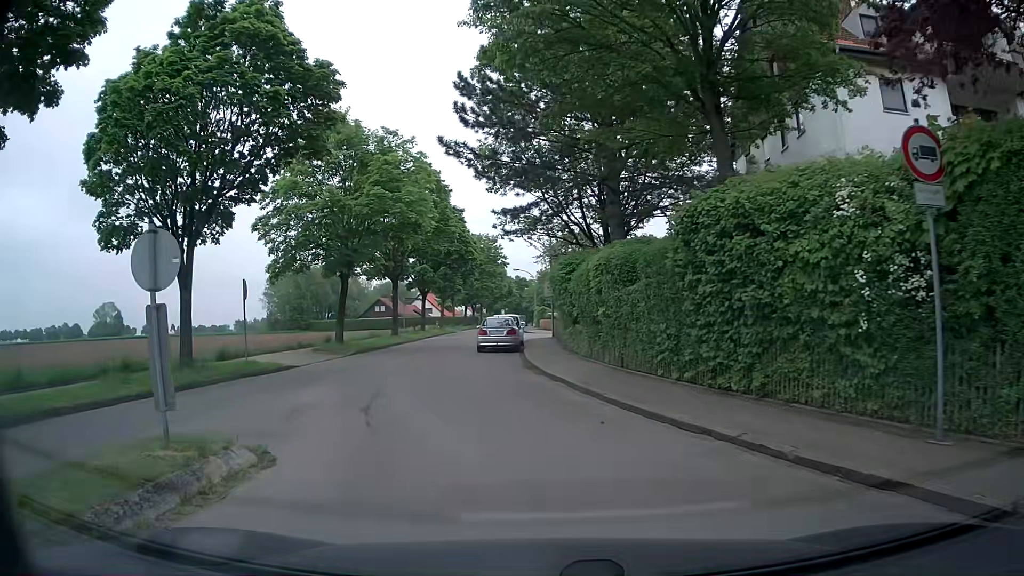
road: residential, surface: asphalt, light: Day
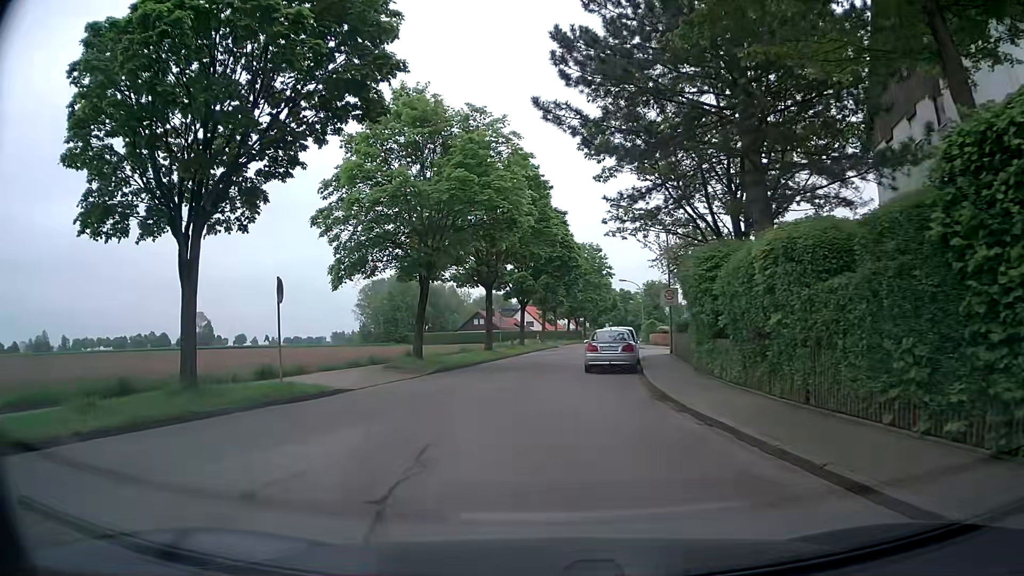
(-0.5, +5.2) m; -10°
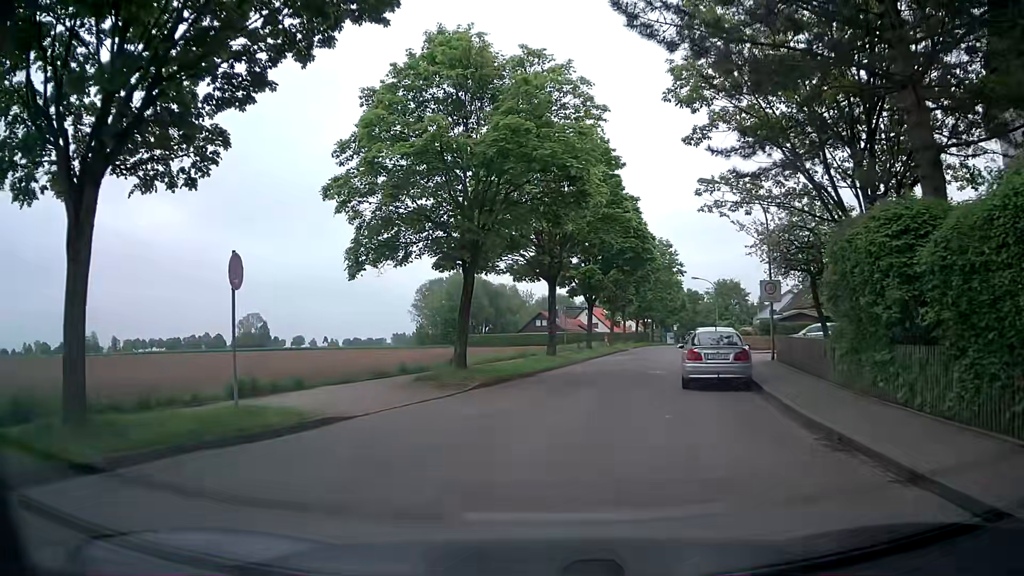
(-0.2, +5.8) m; -5°
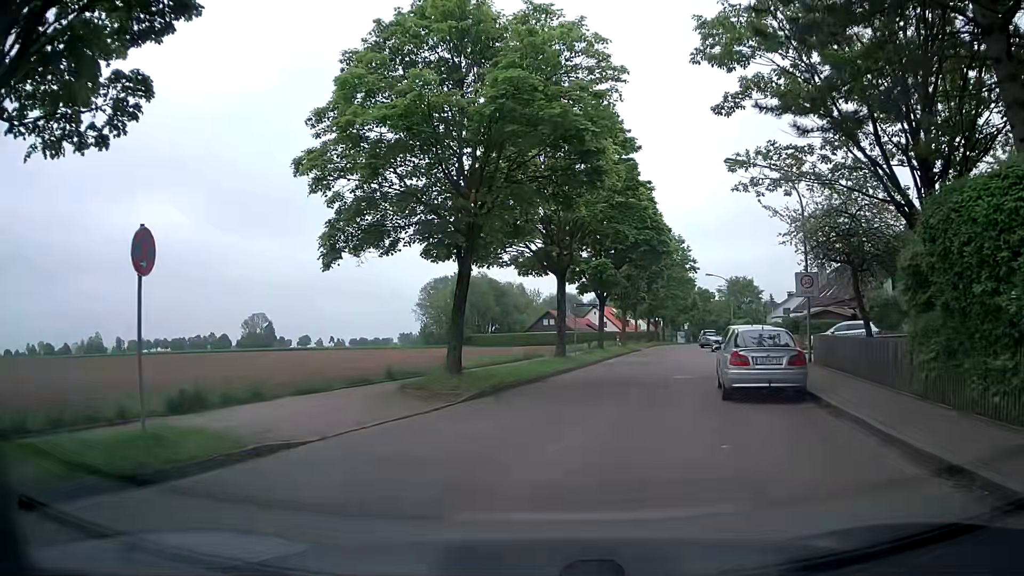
(0.0, +3.0) m; +1°
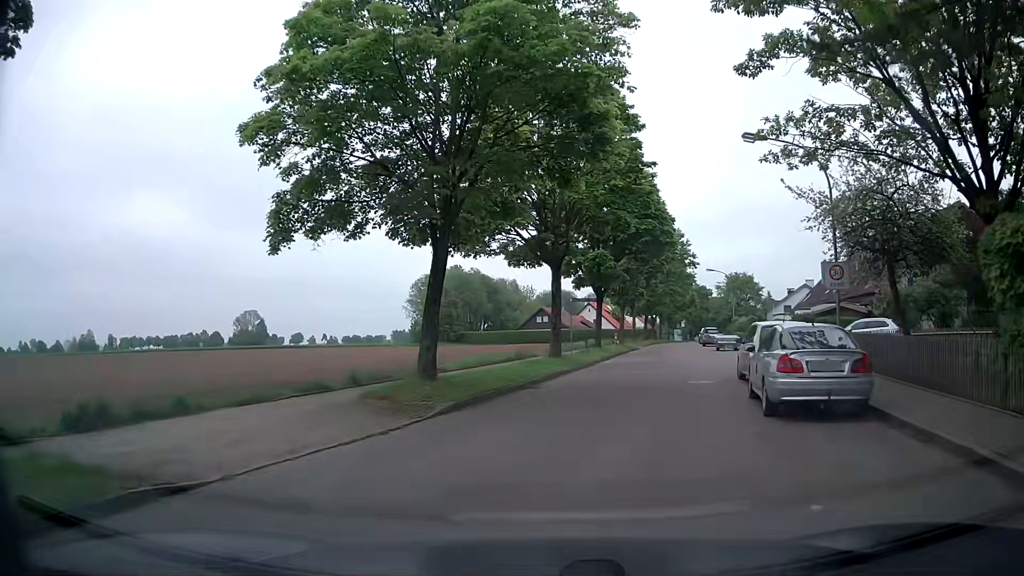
(0.0, +3.0) m; -1°
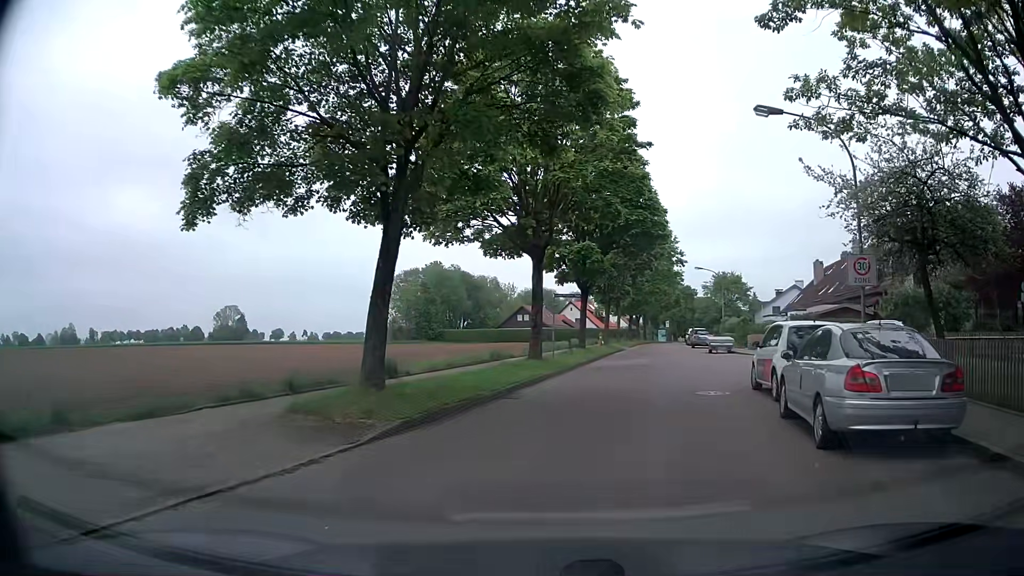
(+0.1, +2.9) m; +1°
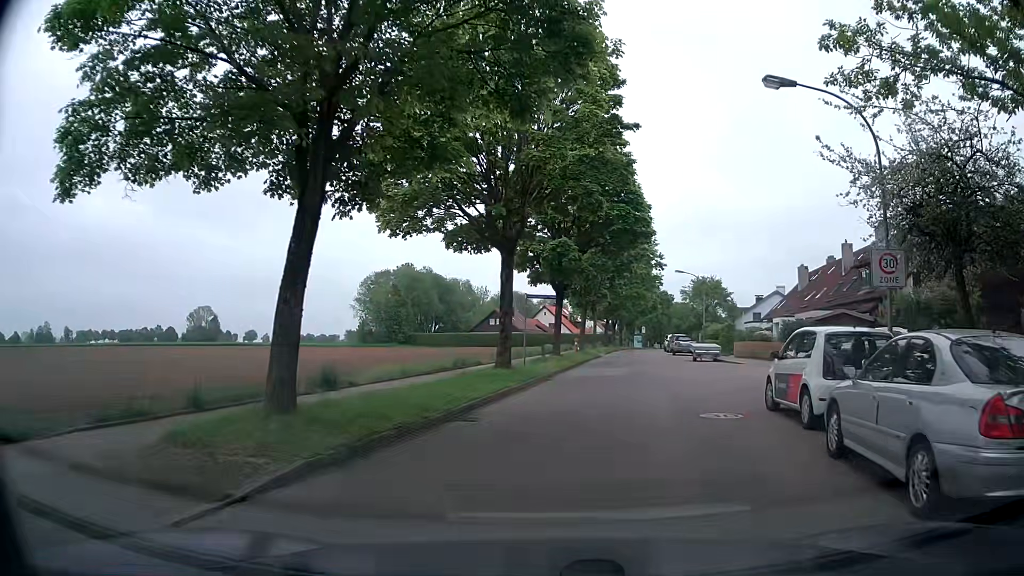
(0.0, +2.8) m; +1°
